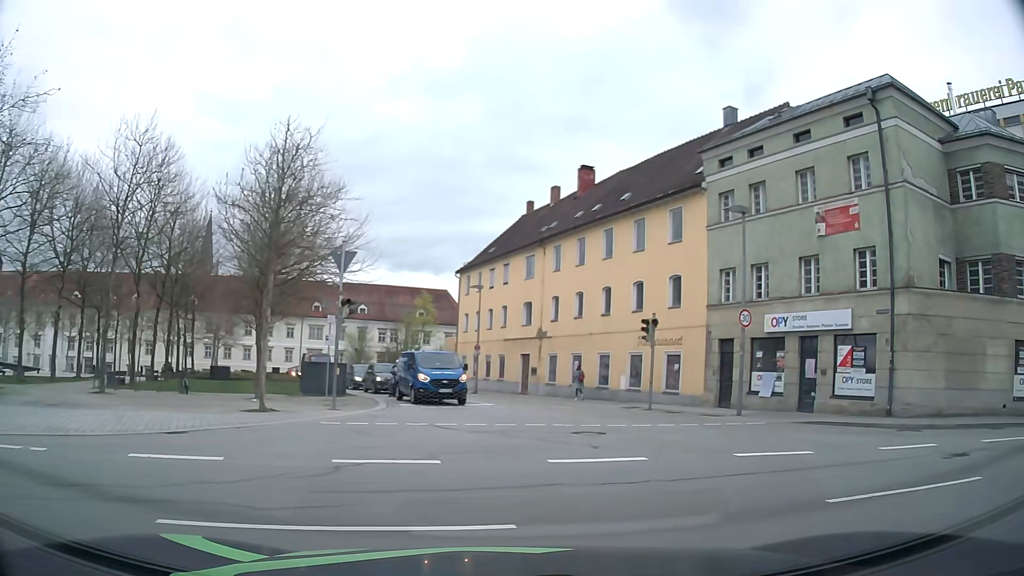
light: Day
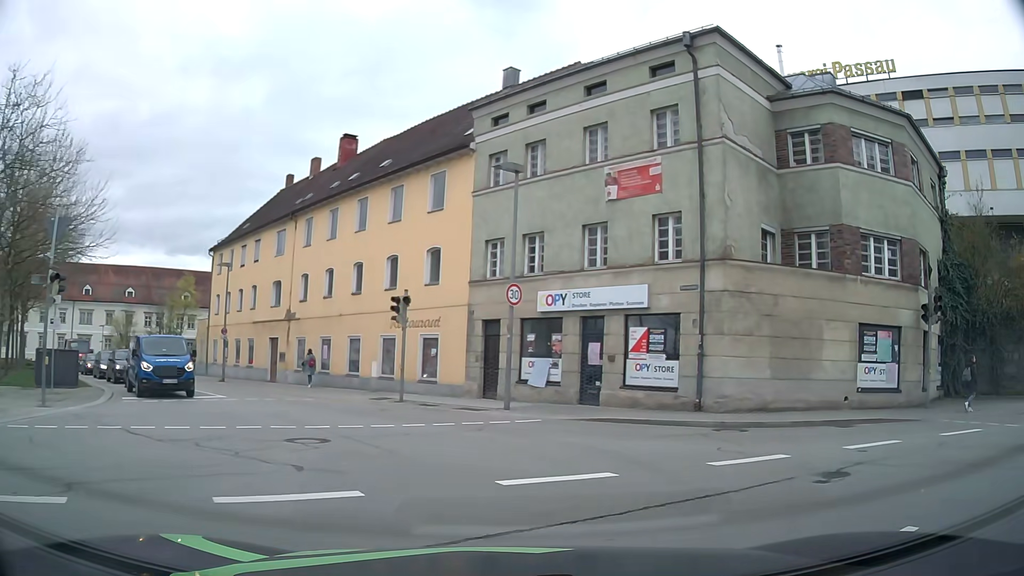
(+0.6, +3.5) m; +20°
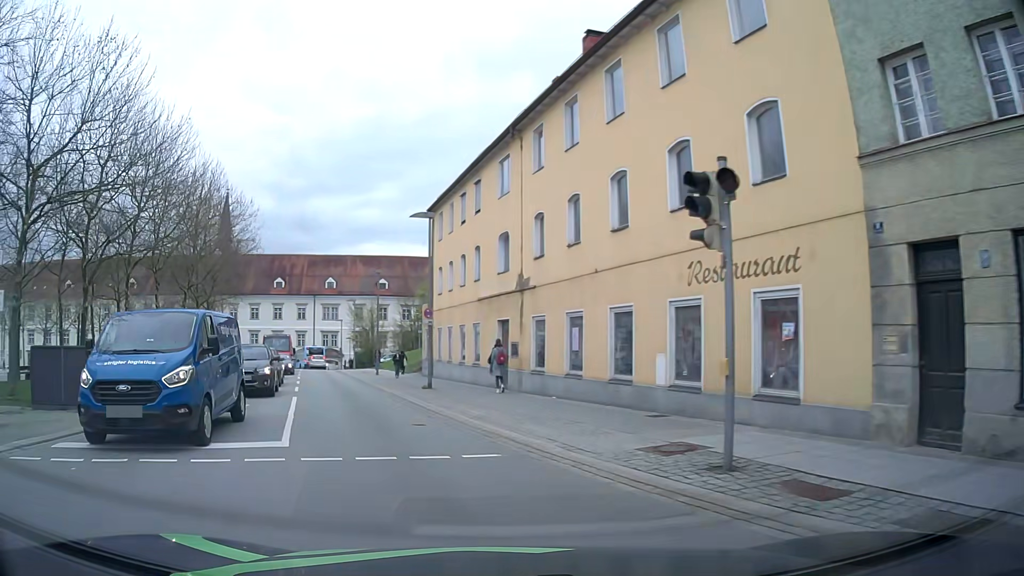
(-1.4, +14.1) m; -24°
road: tertiary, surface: asphalt
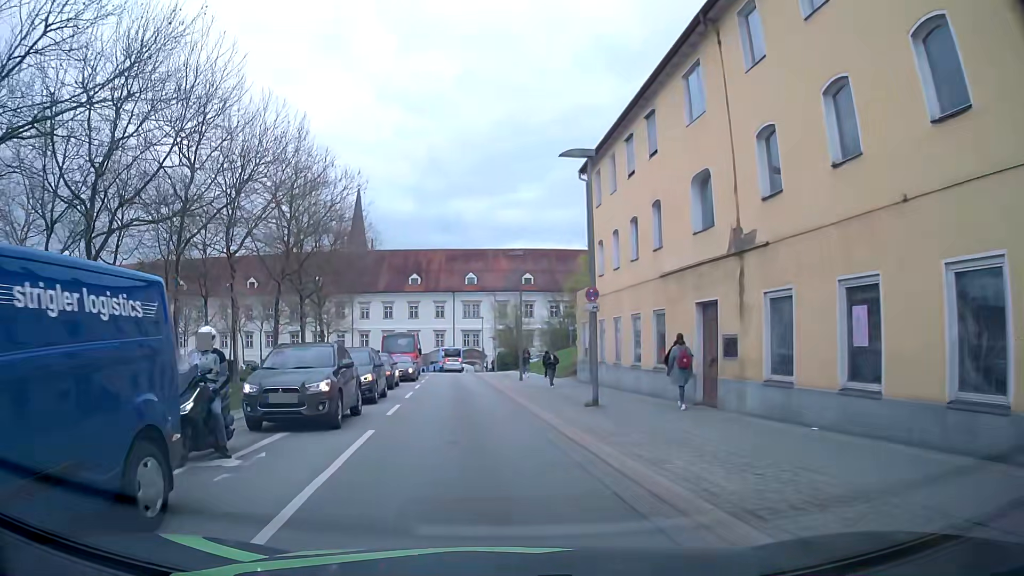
(-1.0, +8.4) m; -12°
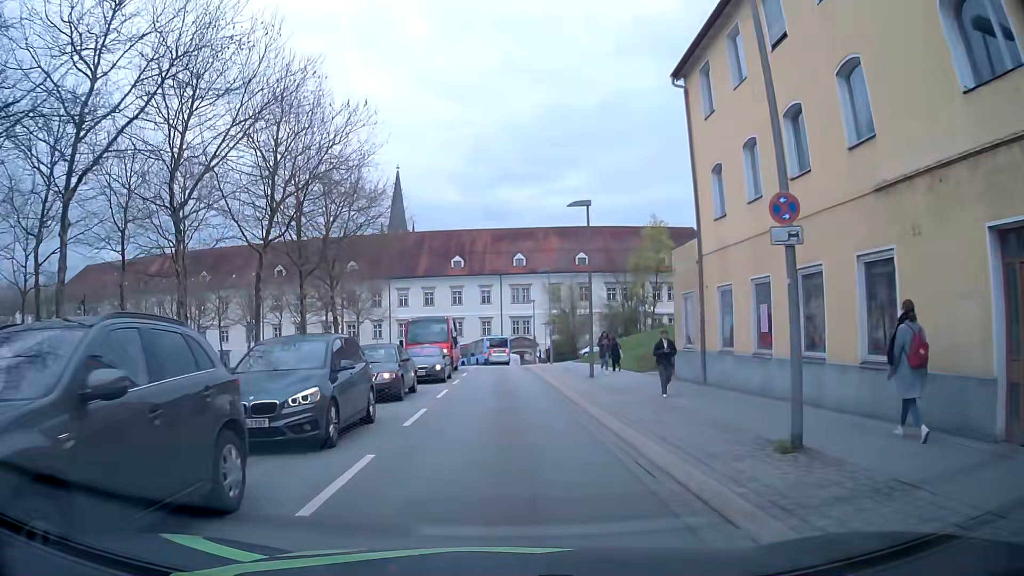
(-0.5, +9.7) m; -5°
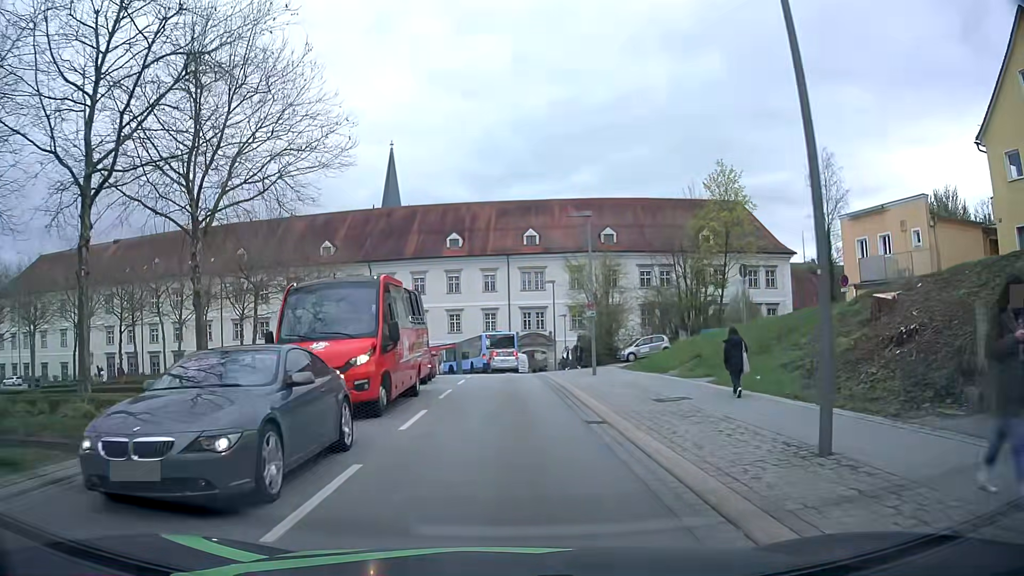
(0.0, +18.7) m; 0°
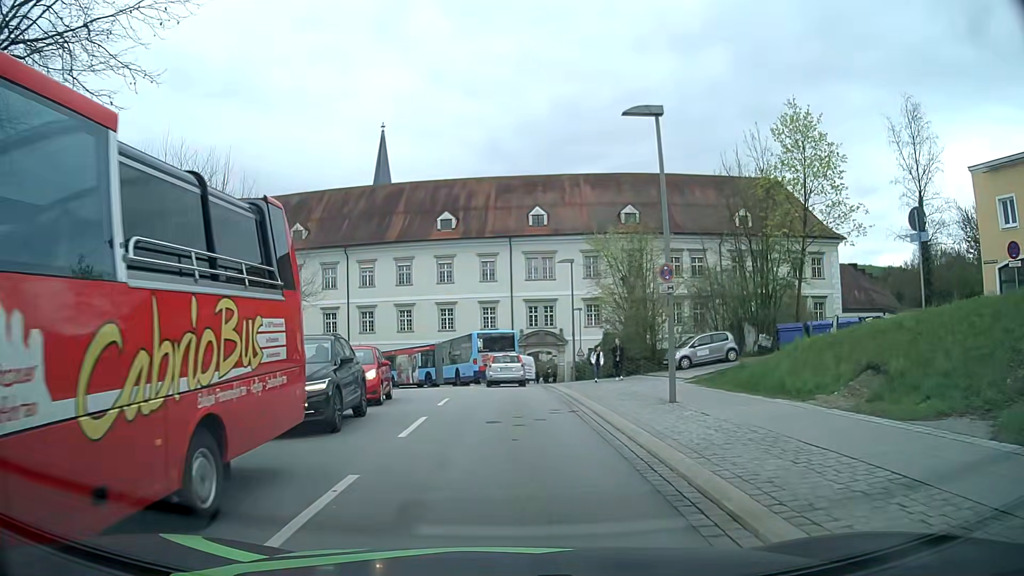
(-0.1, +12.6) m; 0°
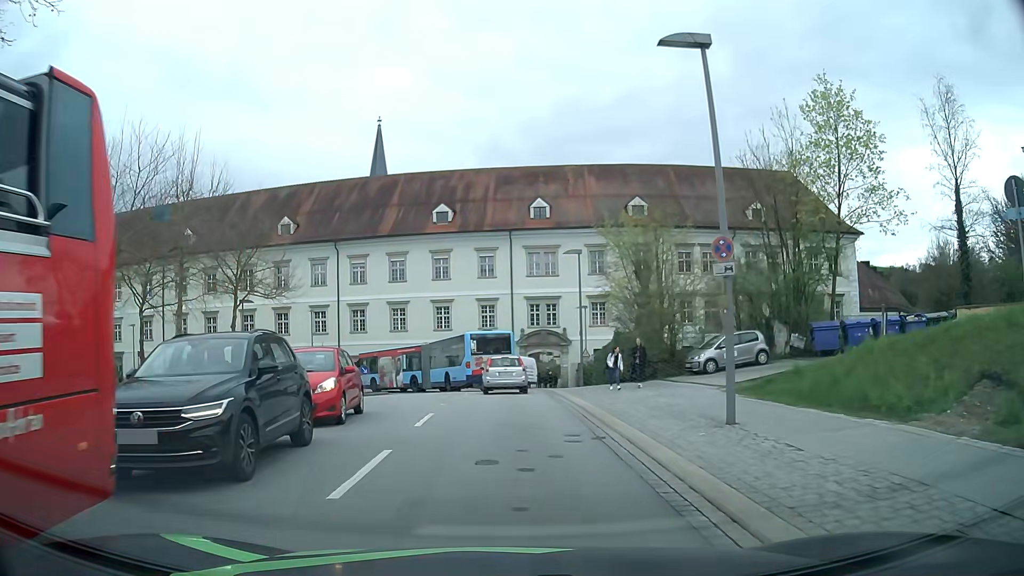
(0.0, +3.9) m; -1°
(0, +10) (0, +20) (0, +30) (-2, +40) (-9, +48) (-17, +52) (-27, +55) (-37, +56) (-47, +57) (-57, +58) m
